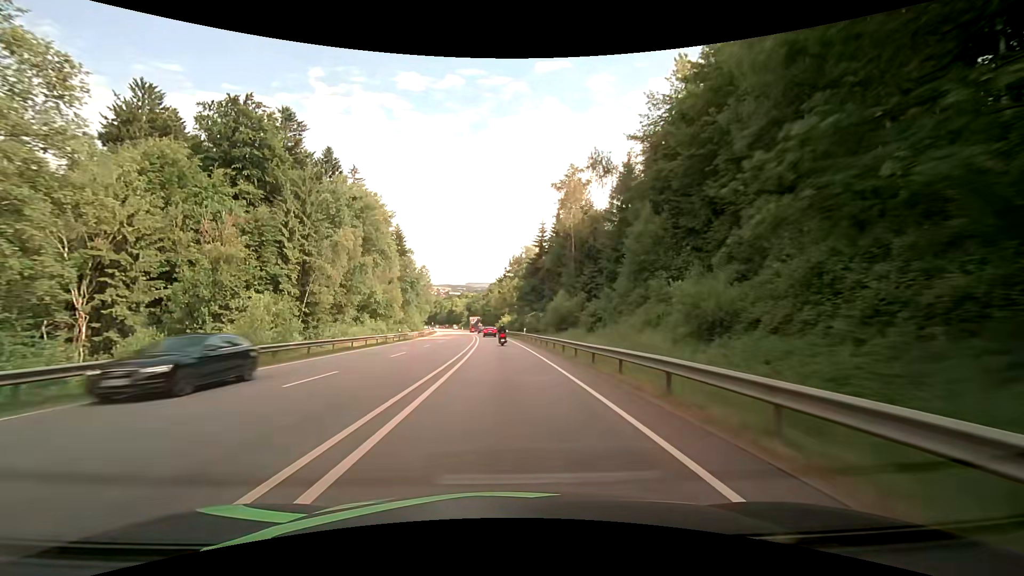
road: primary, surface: asphalt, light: Day
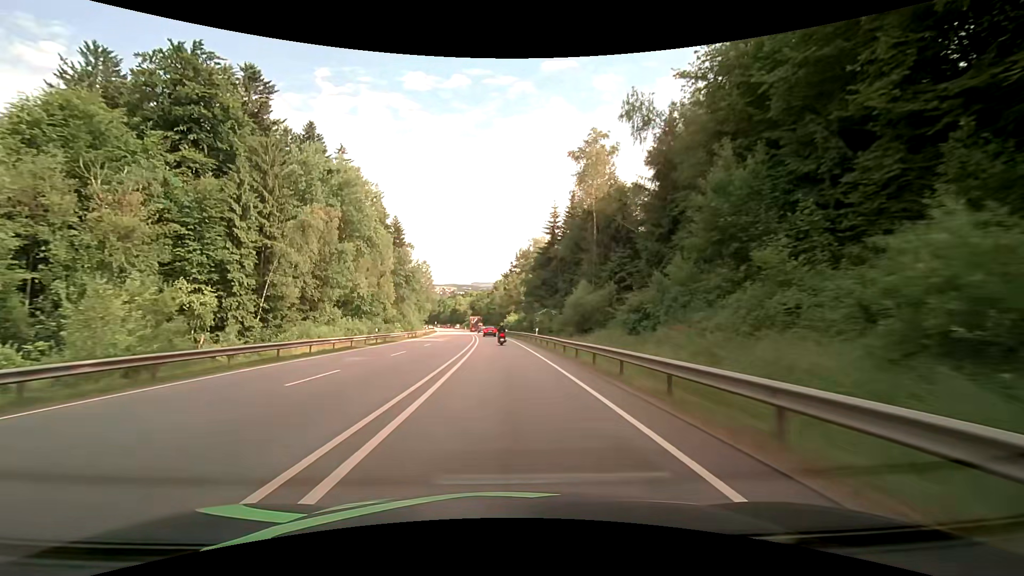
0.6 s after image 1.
(-0.1, +12.1) m; 0°
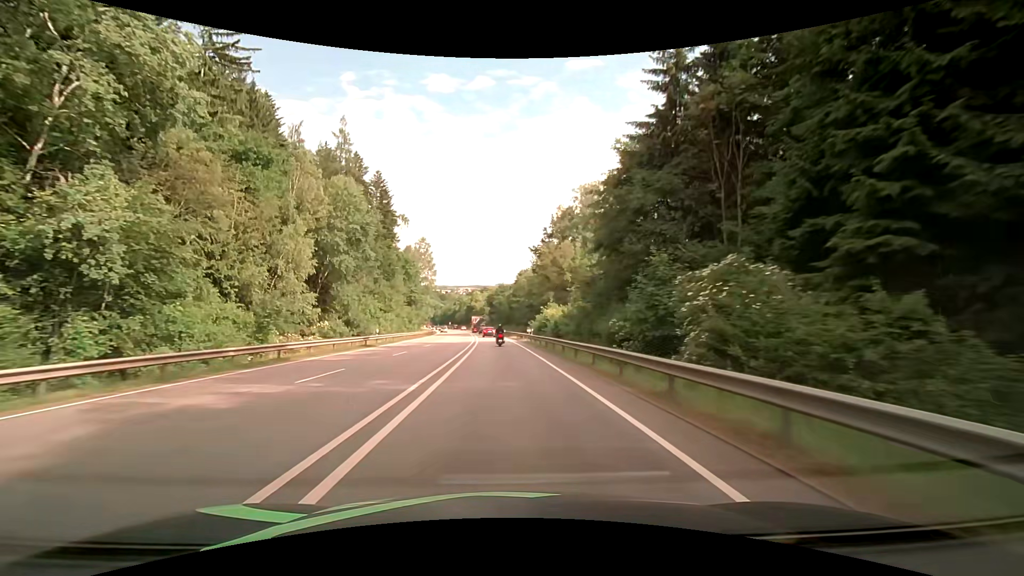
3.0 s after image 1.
(-1.3, +48.0) m; -3°
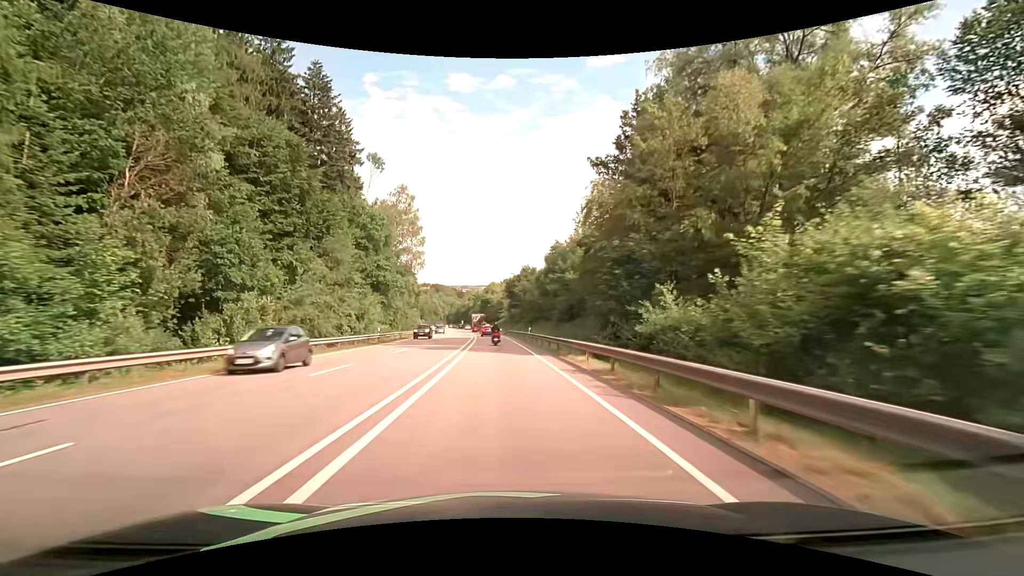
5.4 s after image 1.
(-0.9, +47.3) m; -3°
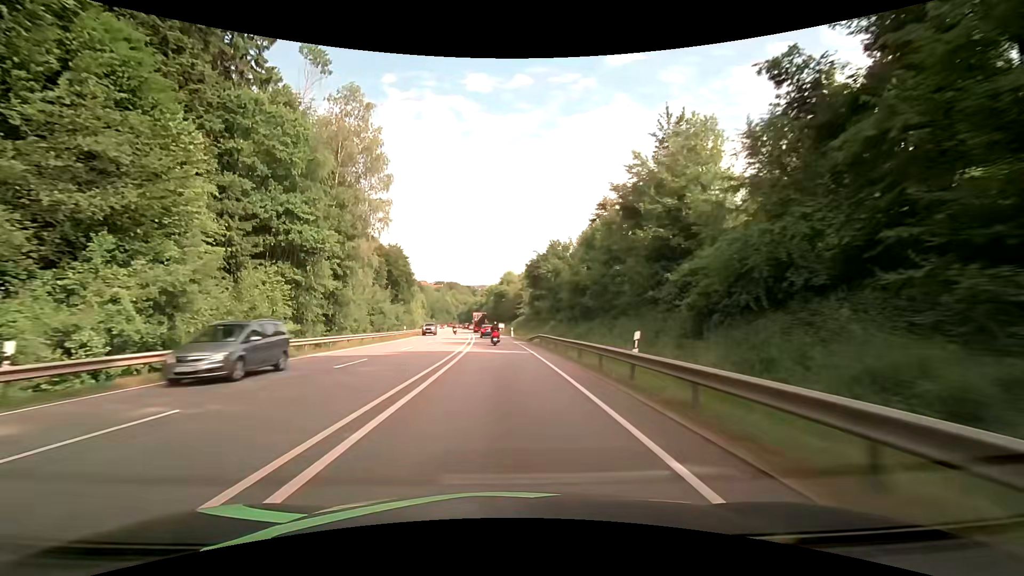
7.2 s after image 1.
(-0.6, +34.1) m; -2°
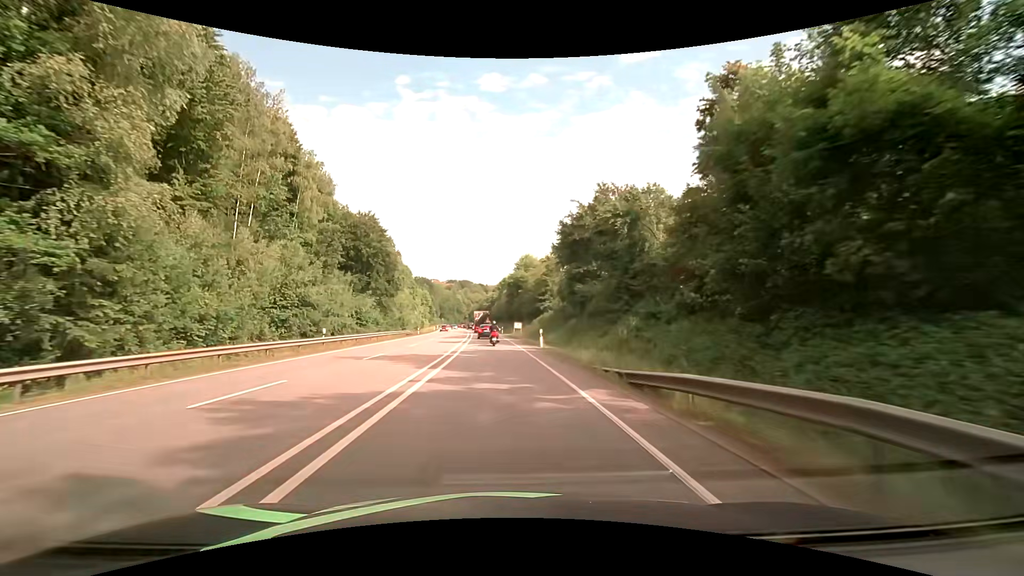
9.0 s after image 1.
(-0.7, +31.8) m; -2°
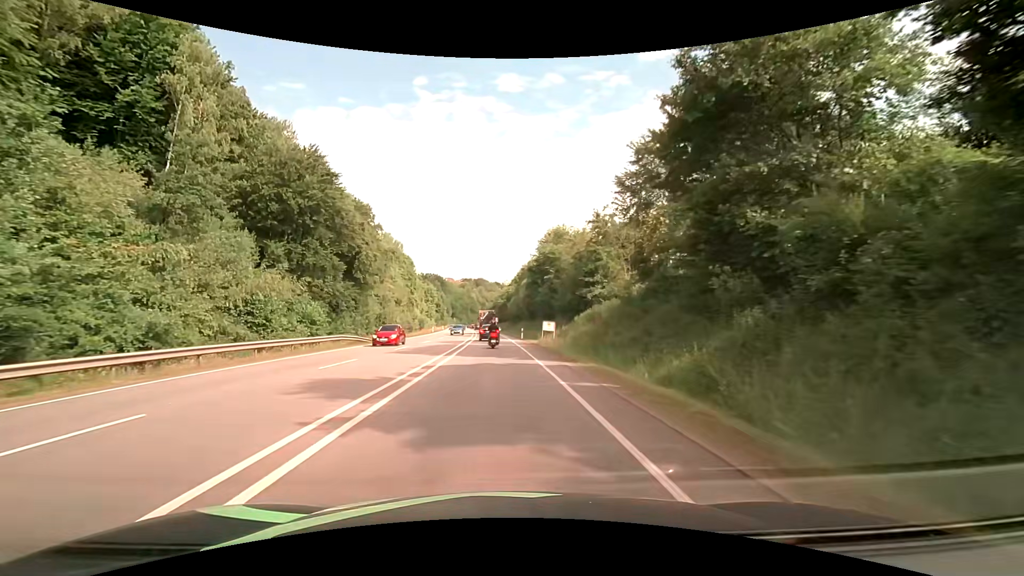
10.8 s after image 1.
(-0.4, +29.1) m; -1°
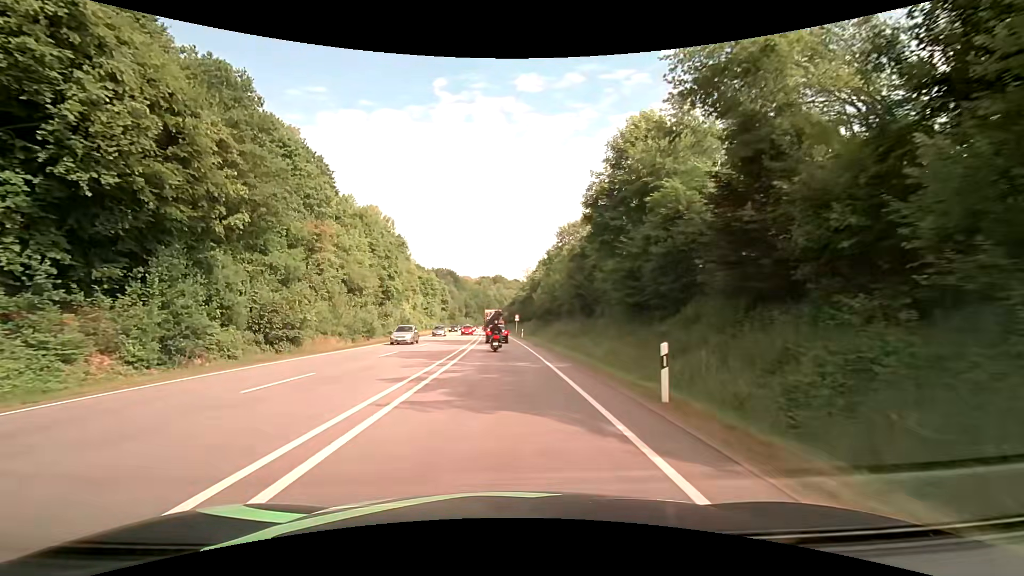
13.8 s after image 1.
(-1.3, +41.6) m; -3°
(0, +10) (0, +20) (0, +30) (0, +40) (0, +50) (-1, +60) (-1, +70) (-1, +80) (-2, +90) (-2, +100) m
